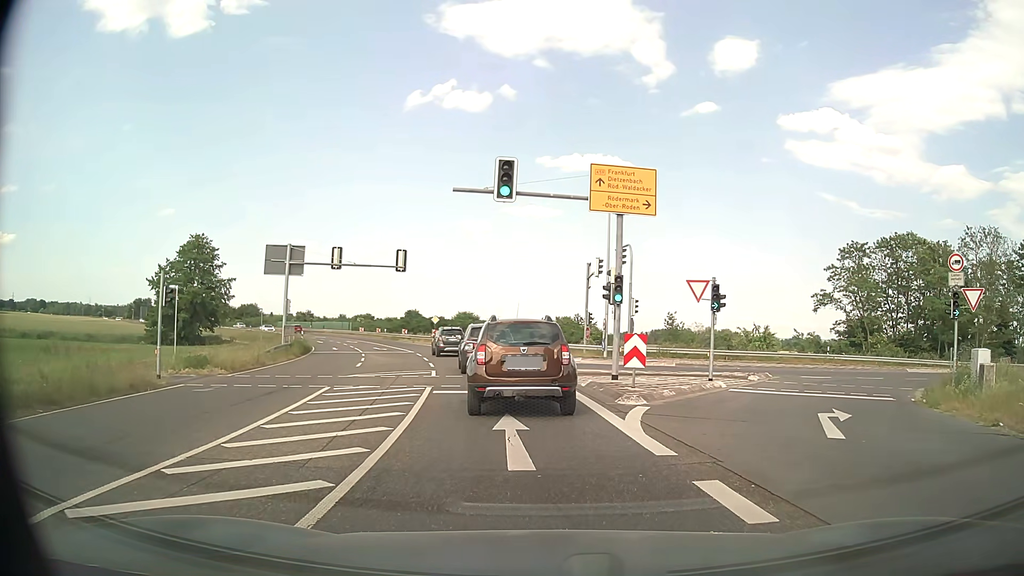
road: primary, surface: asphalt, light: Day
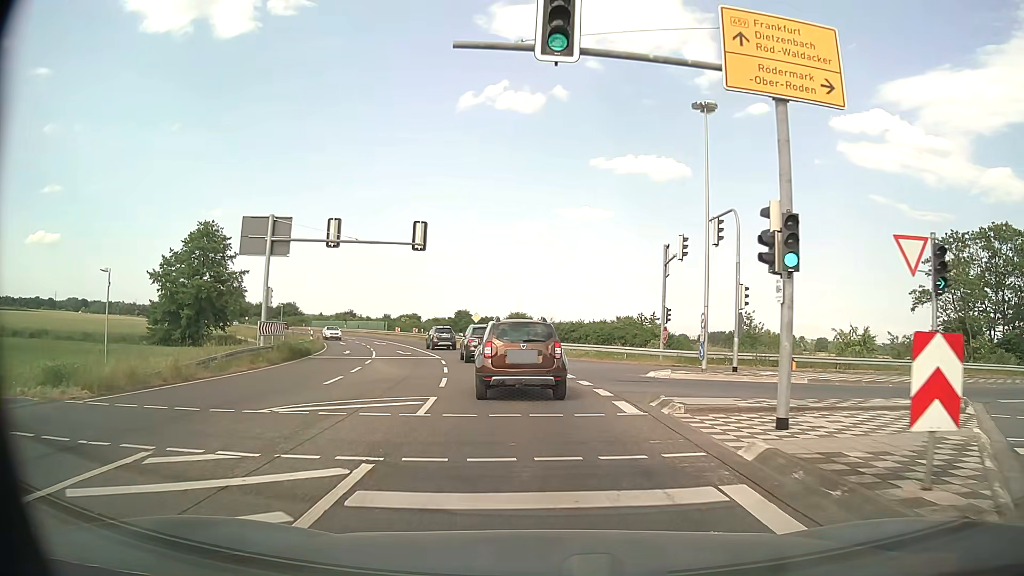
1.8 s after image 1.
(-0.5, +11.0) m; -5°
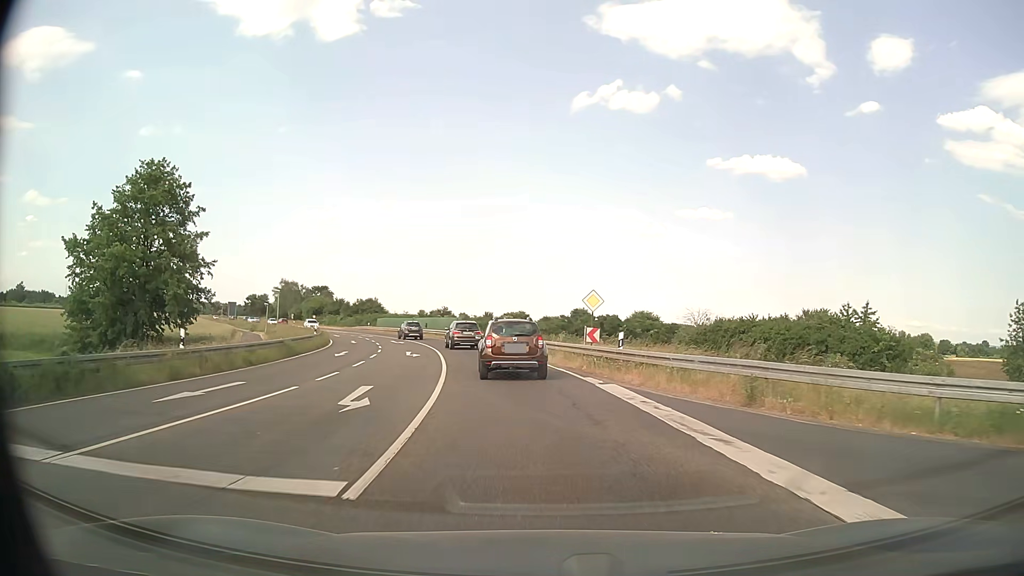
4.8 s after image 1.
(-2.5, +30.5) m; -10°
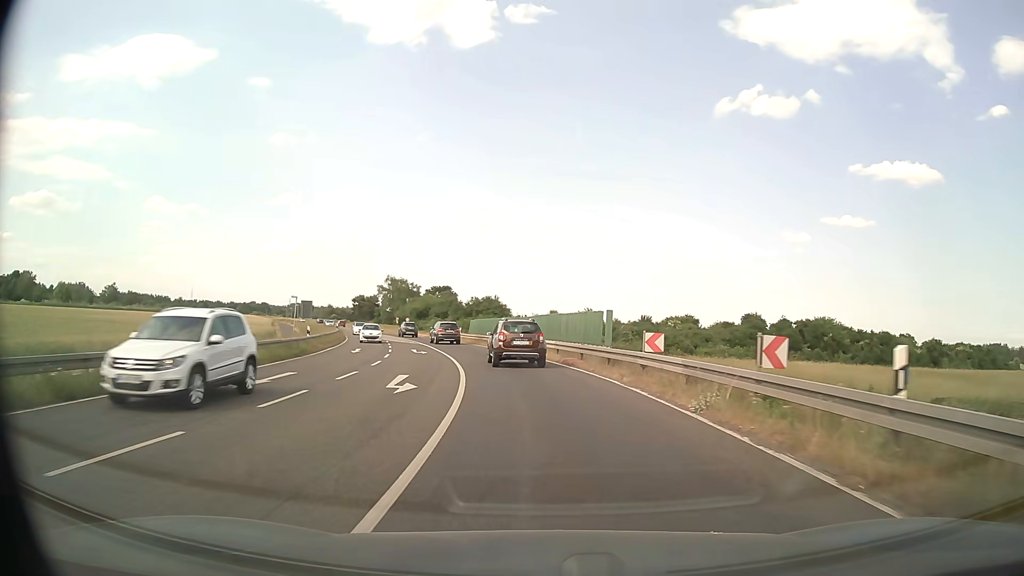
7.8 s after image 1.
(-4.5, +37.8) m; -13°
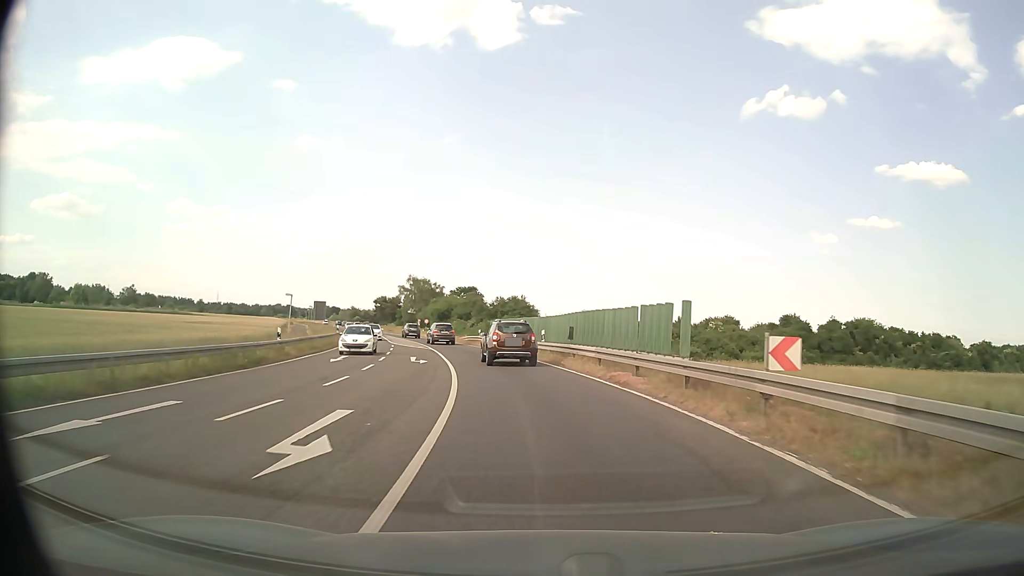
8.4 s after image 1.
(-0.2, +8.2) m; -2°
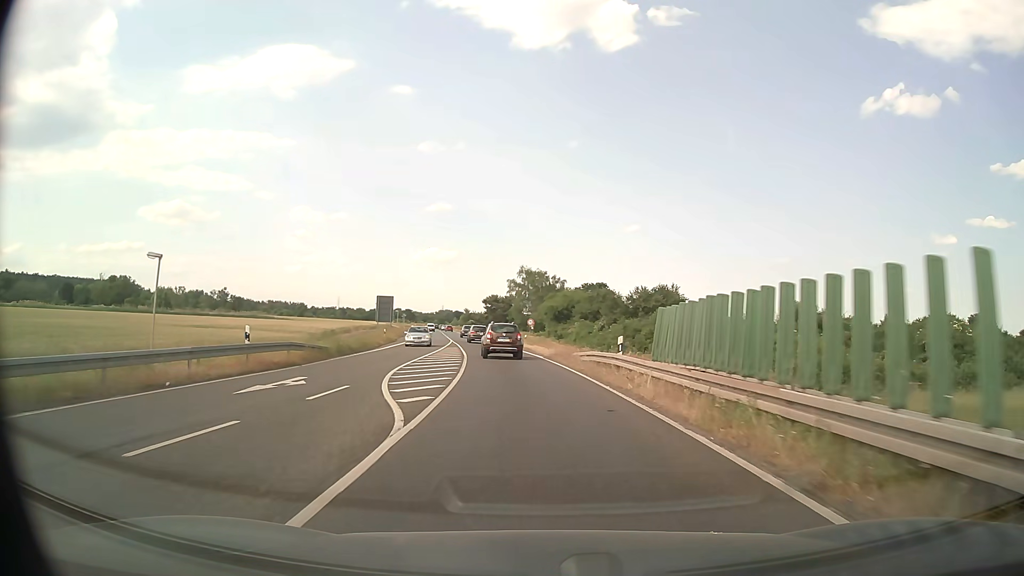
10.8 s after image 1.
(-3.2, +33.9) m; -11°
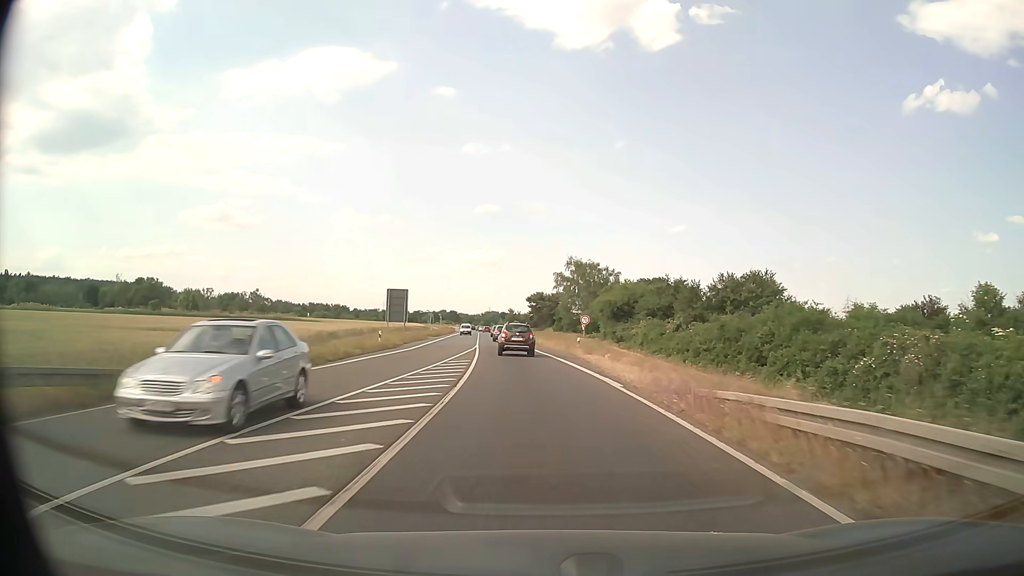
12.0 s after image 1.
(-0.7, +17.9) m; -4°
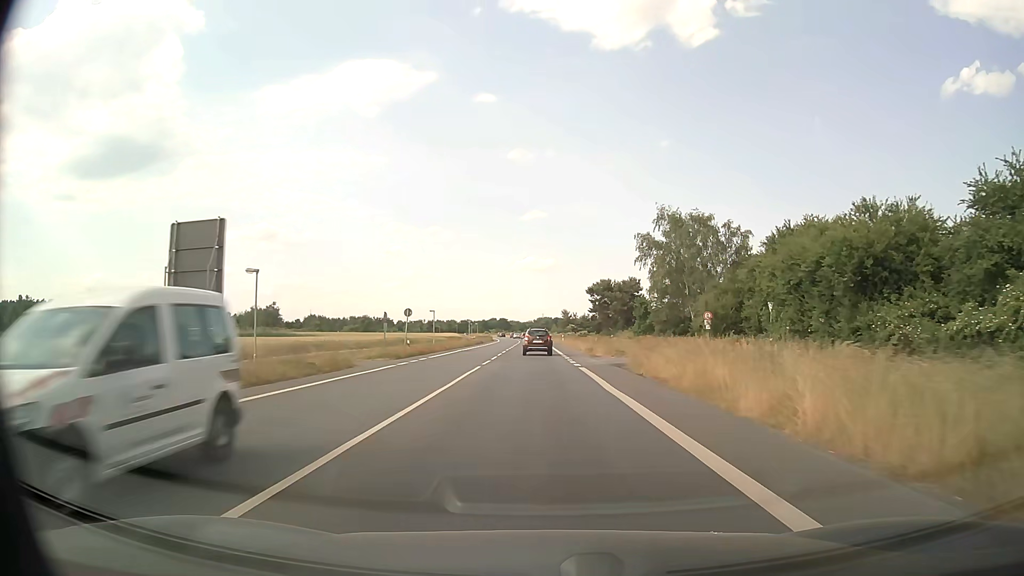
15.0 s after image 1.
(-2.2, +47.1) m; -4°
(0, +10) (0, +20) (0, +30) (0, +40) (-1, +50) (-1, +60) (-1, +70) (-1, +80) (-1, +90) (-2, +100) m
